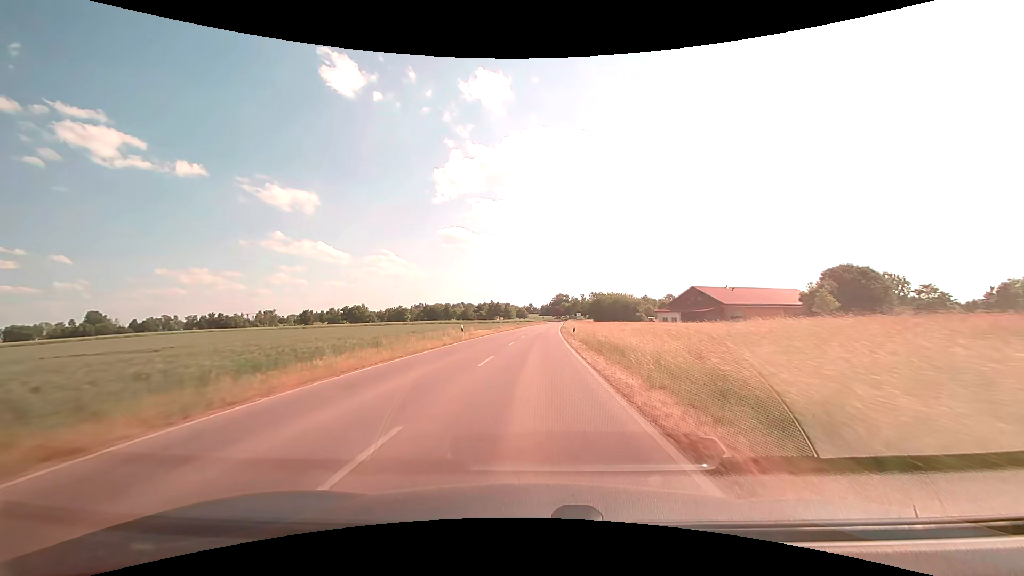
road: secondary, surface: asphalt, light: Day
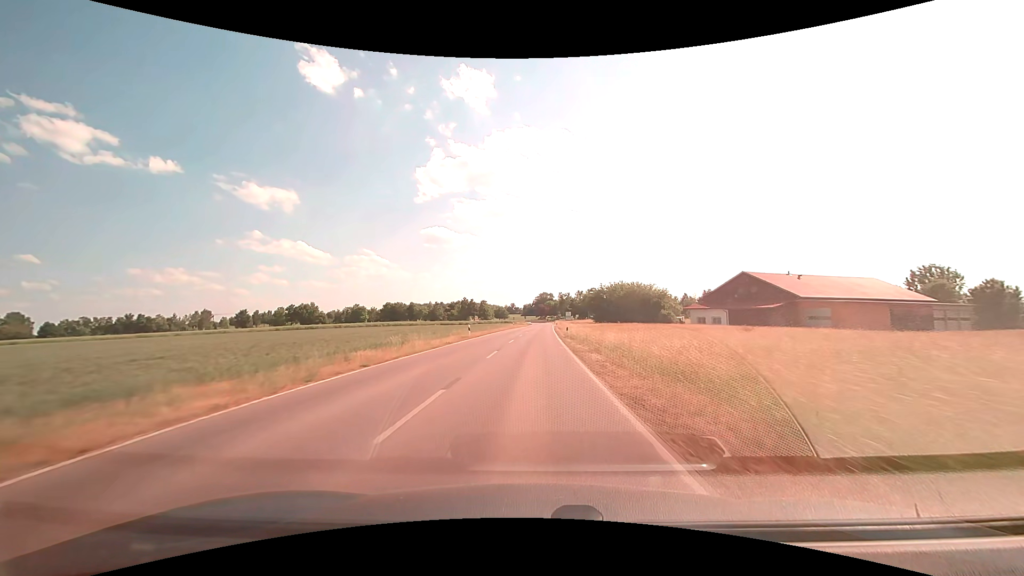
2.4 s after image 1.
(+0.8, +44.8) m; +2°
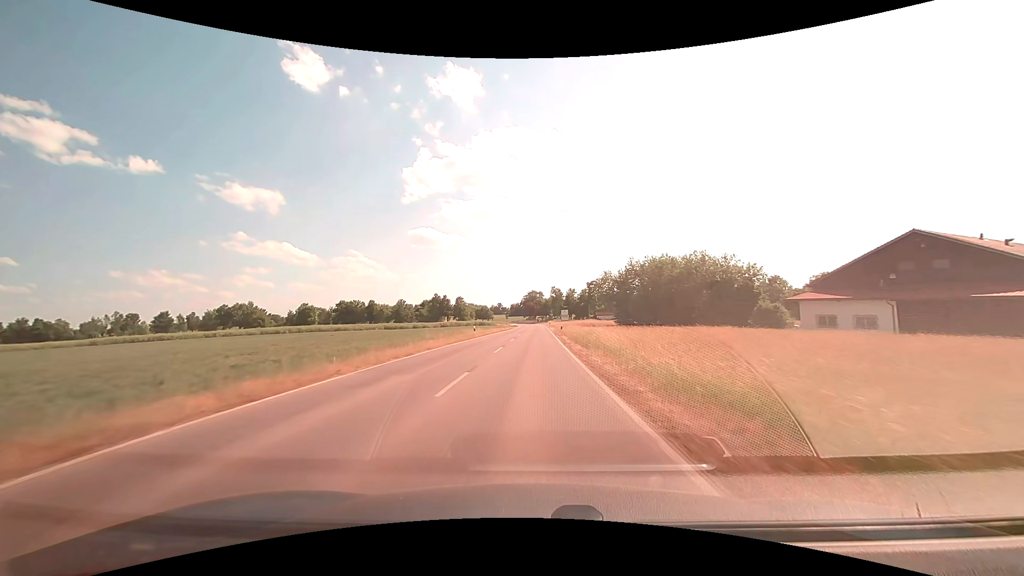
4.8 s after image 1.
(+0.5, +45.0) m; +1°
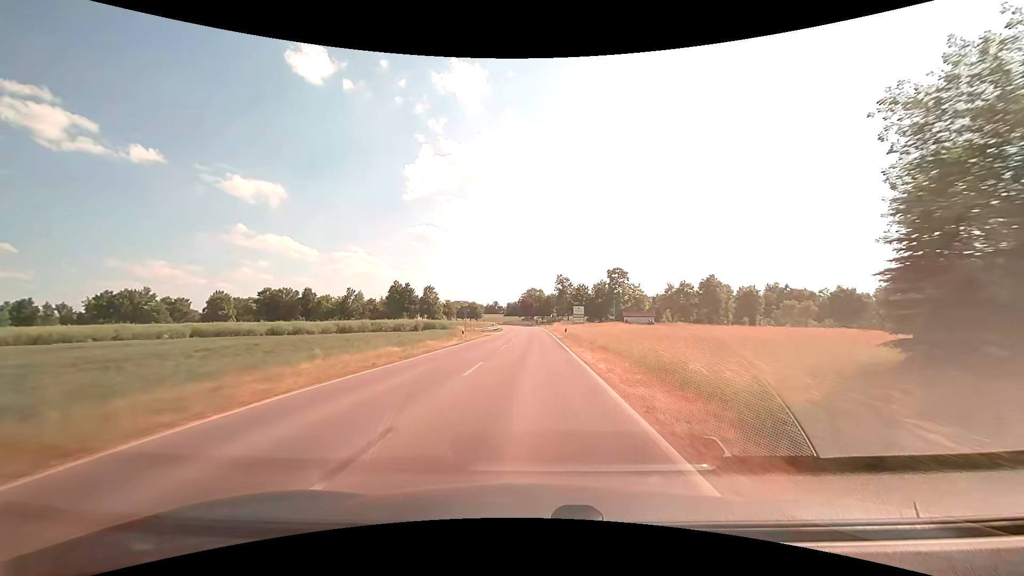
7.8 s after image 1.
(+0.4, +56.7) m; 0°
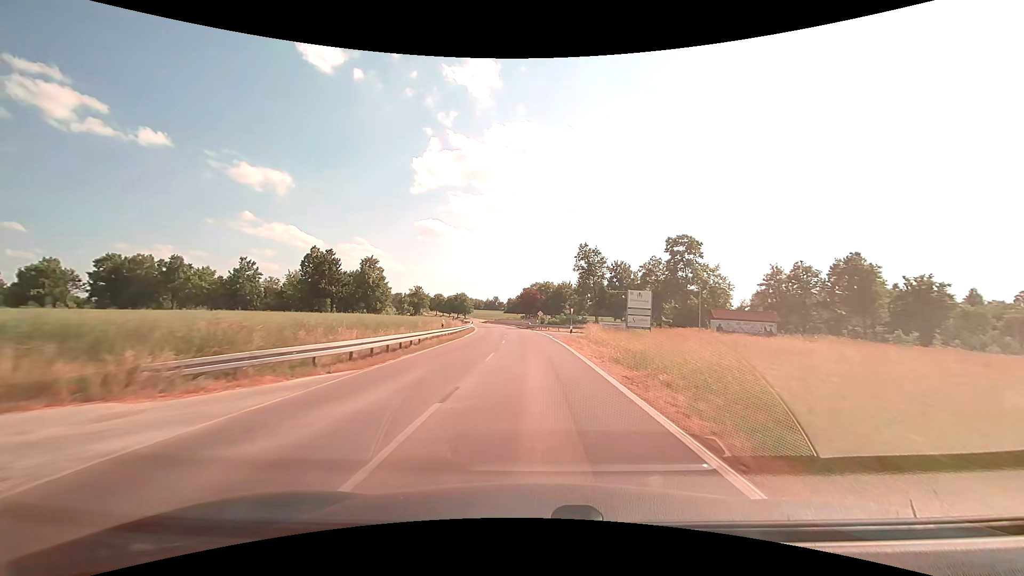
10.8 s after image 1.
(-0.1, +56.5) m; 0°
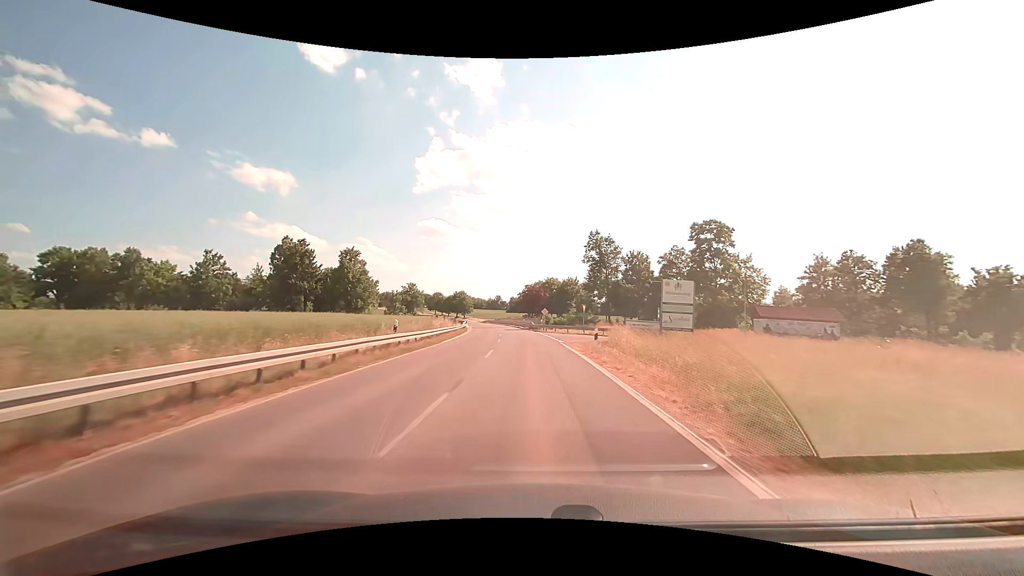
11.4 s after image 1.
(0.0, +11.2) m; 0°
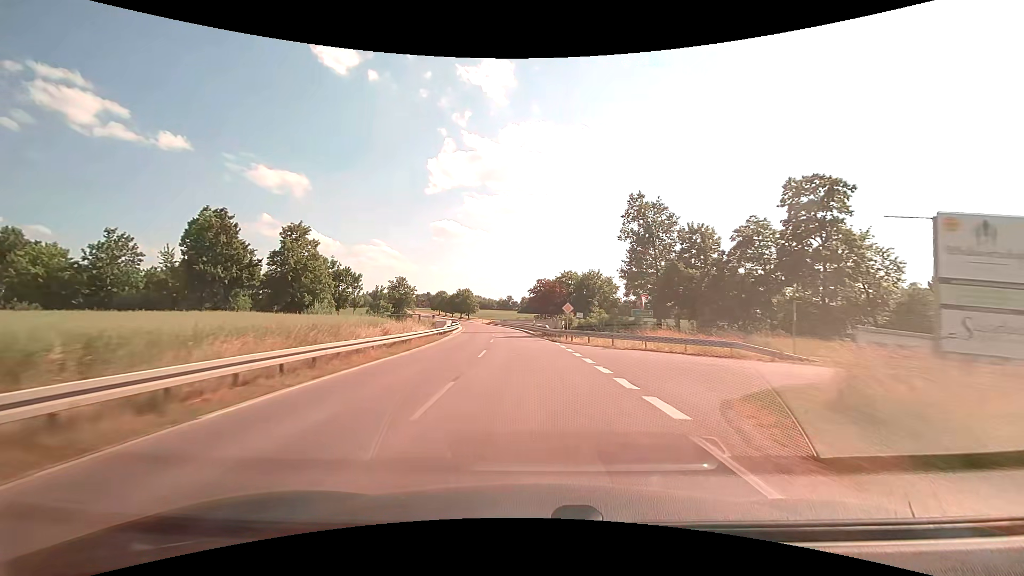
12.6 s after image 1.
(-0.3, +22.3) m; -2°
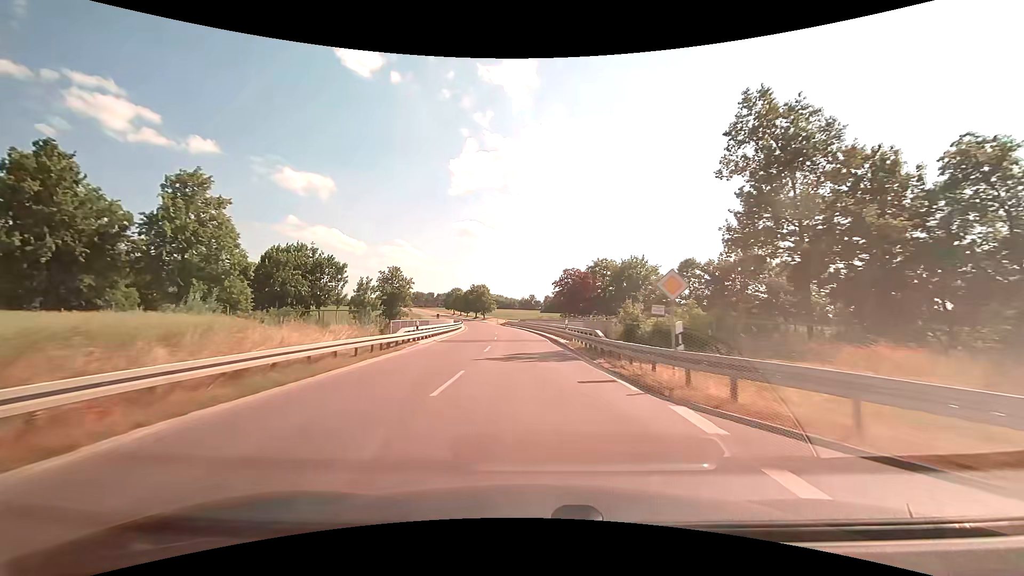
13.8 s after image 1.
(-0.4, +22.3) m; -3°
(0, +10) (0, +20) (-1, +30) (-1, +40) (-2, +50) (-3, +60) (-4, +70) (-6, +80) (-7, +90) (-9, +99) m
